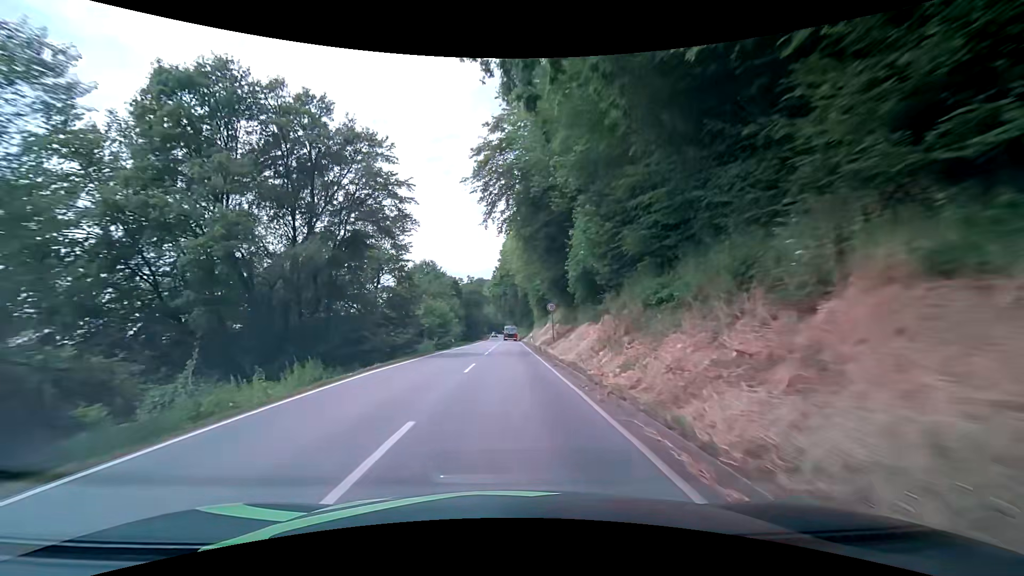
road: secondary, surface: asphalt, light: Day
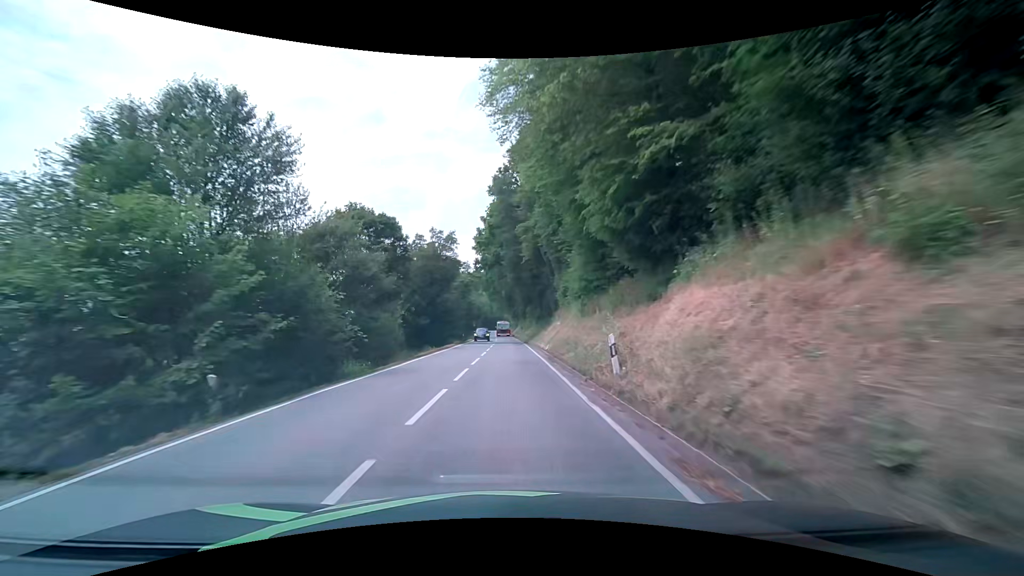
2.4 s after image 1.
(0.0, +39.3) m; 0°
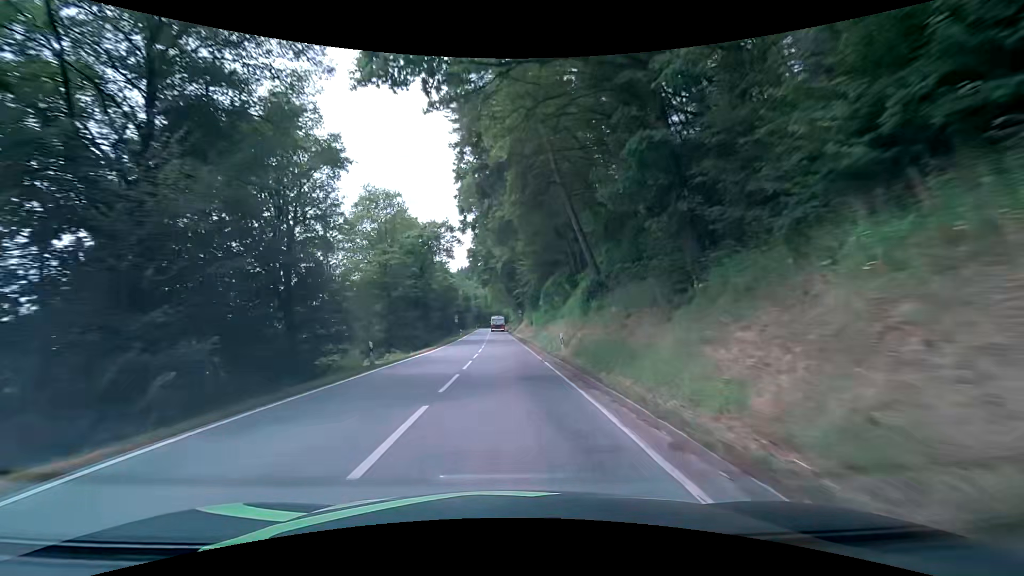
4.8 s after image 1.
(+0.1, +39.9) m; -1°
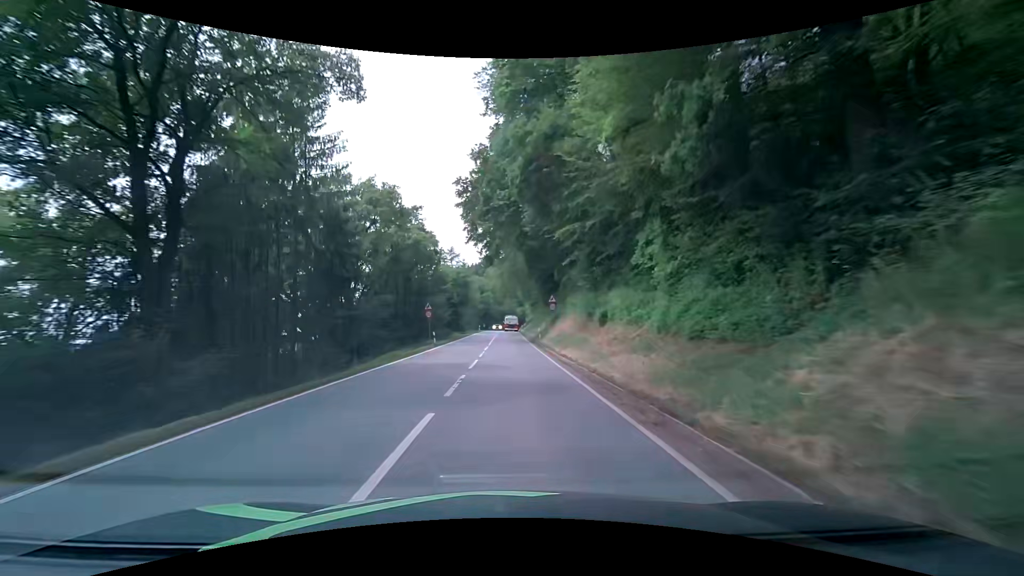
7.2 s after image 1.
(-0.1, +36.7) m; 0°
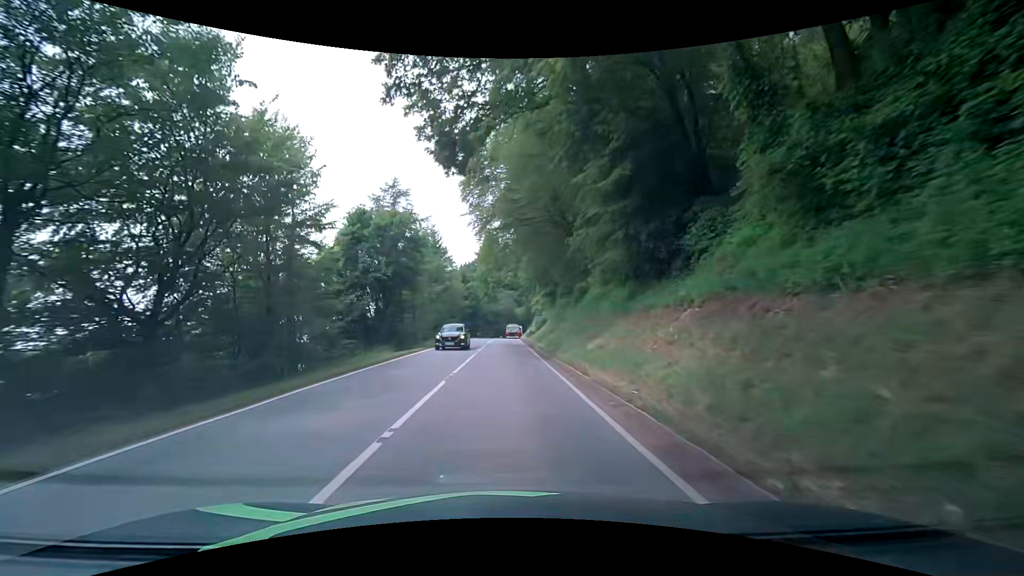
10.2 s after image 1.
(-0.2, +38.6) m; -1°
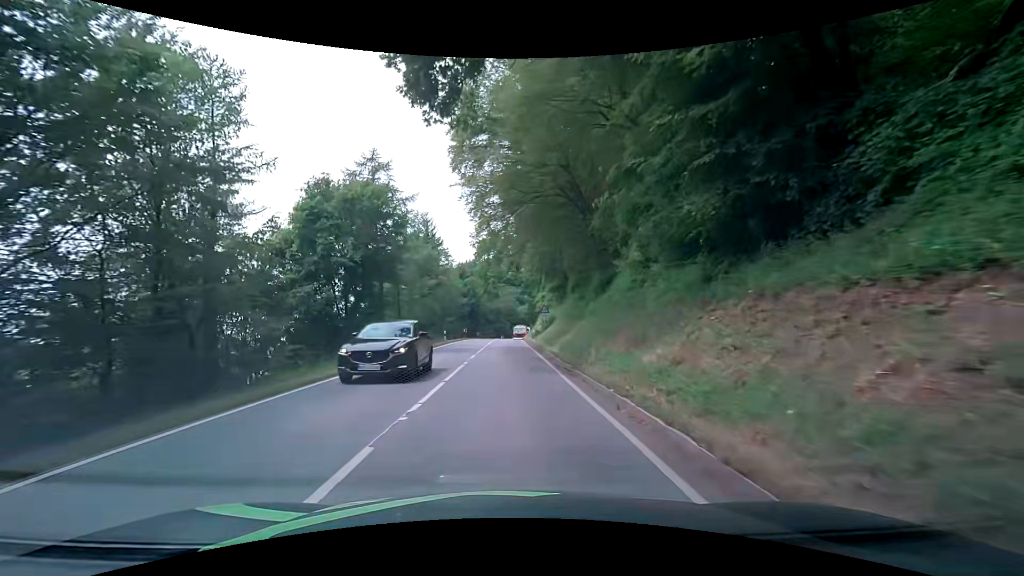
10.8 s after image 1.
(0.0, +6.7) m; +1°
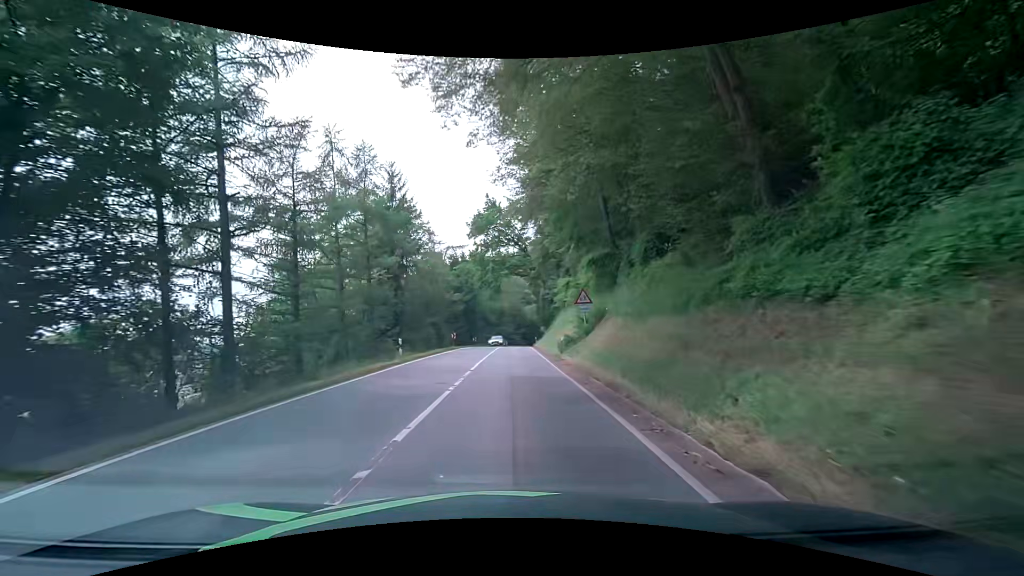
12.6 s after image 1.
(-0.3, +19.3) m; +1°
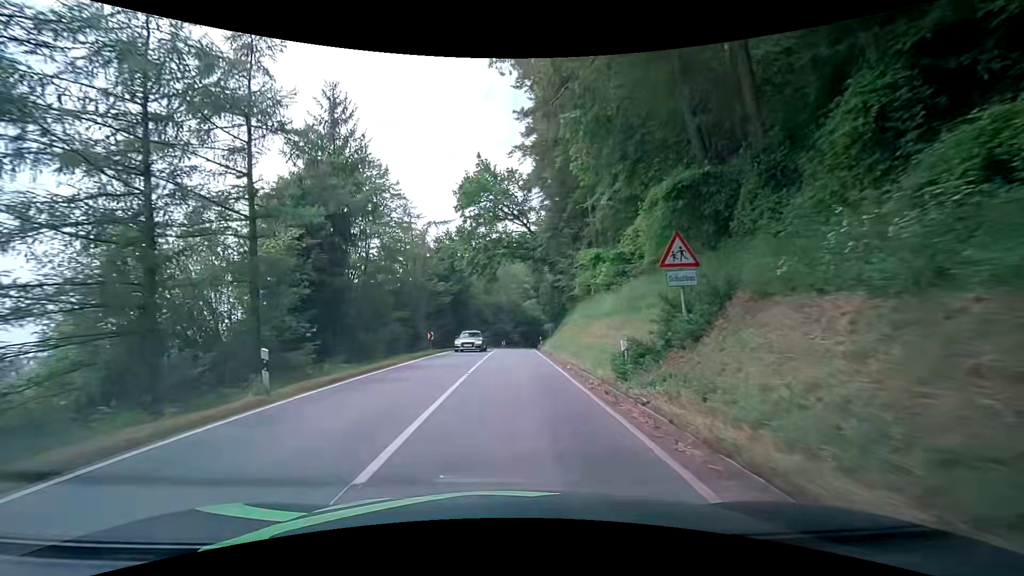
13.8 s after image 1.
(-0.2, +12.8) m; -1°
(0, +10) (0, +20) (0, +30) (0, +40) (+1, +50) (+1, +60) (+3, +70) (+5, +79) (+9, +89) (+14, +98) m
